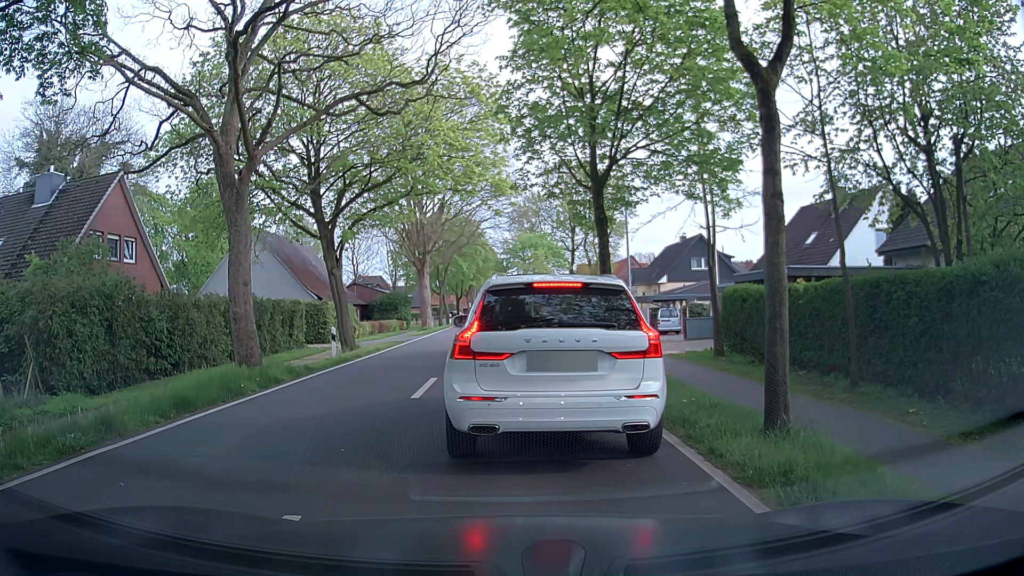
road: tertiary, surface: asphalt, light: Day
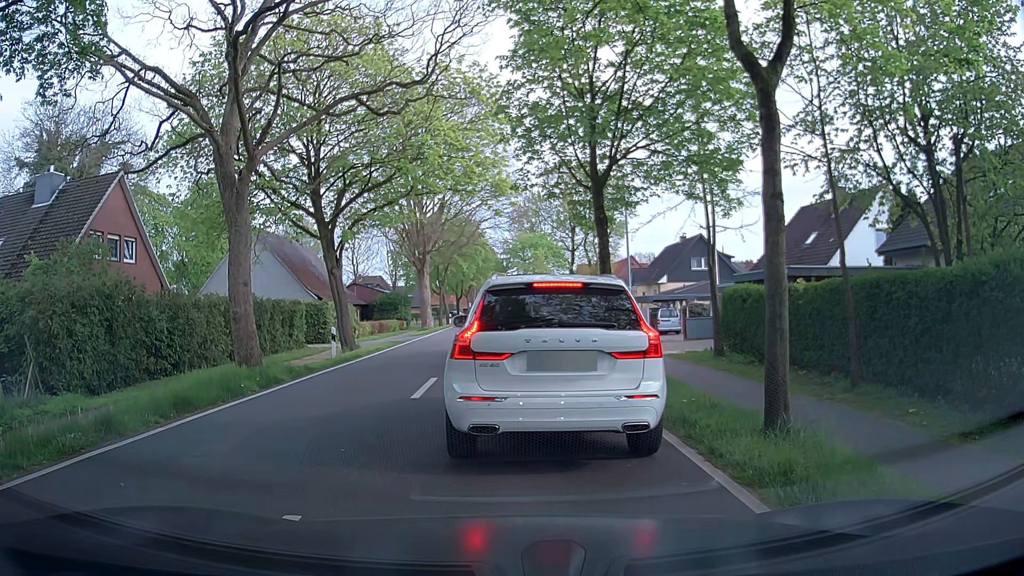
(0.0, 0.0) m; 0°
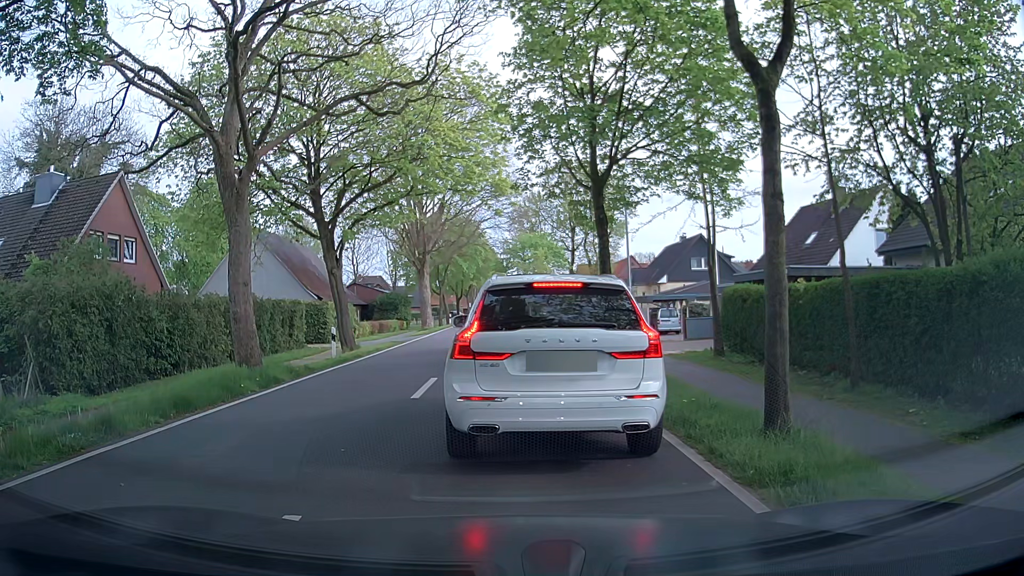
(0.0, 0.0) m; 0°
